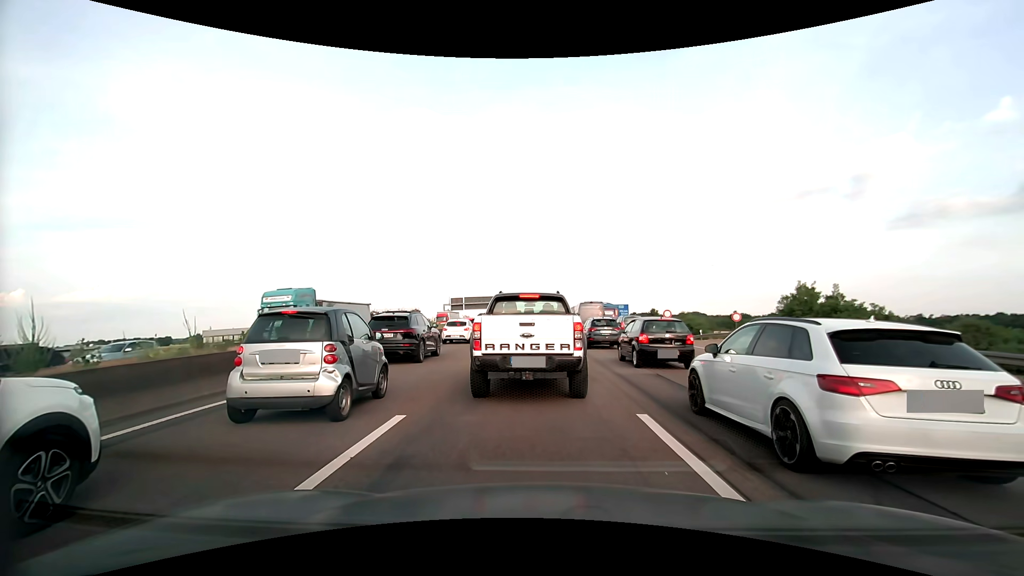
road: motorway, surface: asphalt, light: Day
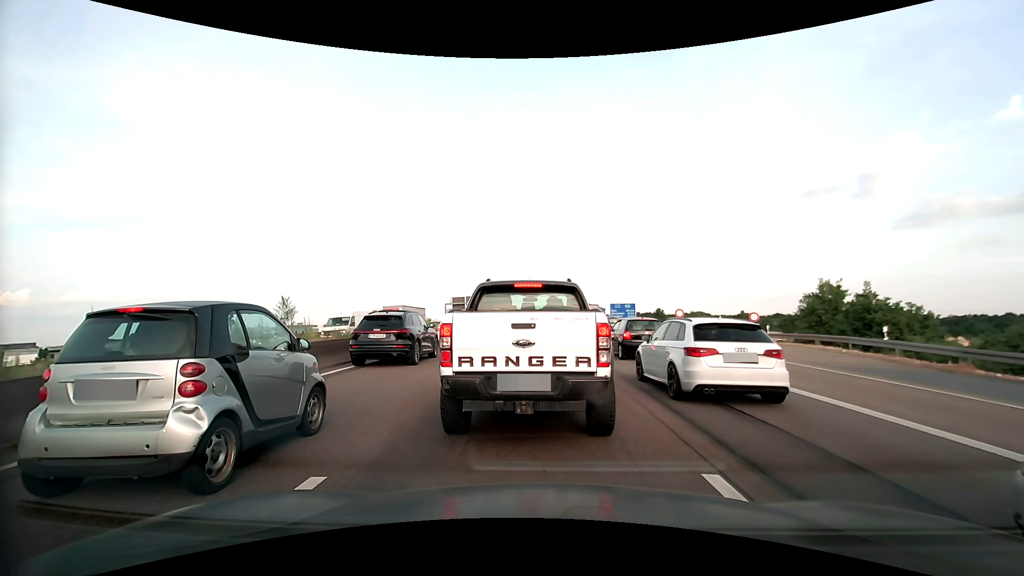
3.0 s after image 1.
(0.0, +2.6) m; 0°
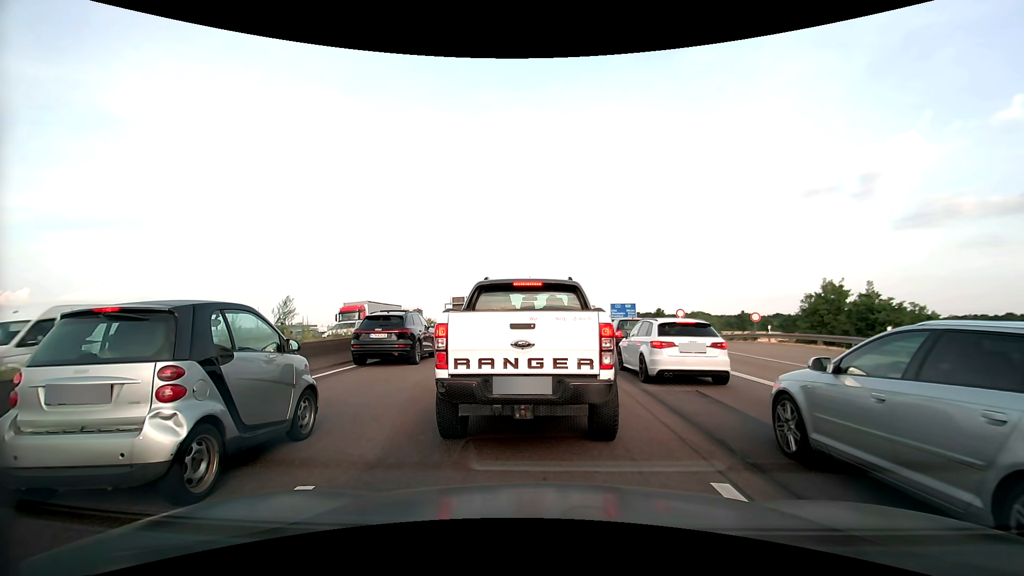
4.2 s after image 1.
(0.0, +0.3) m; 0°
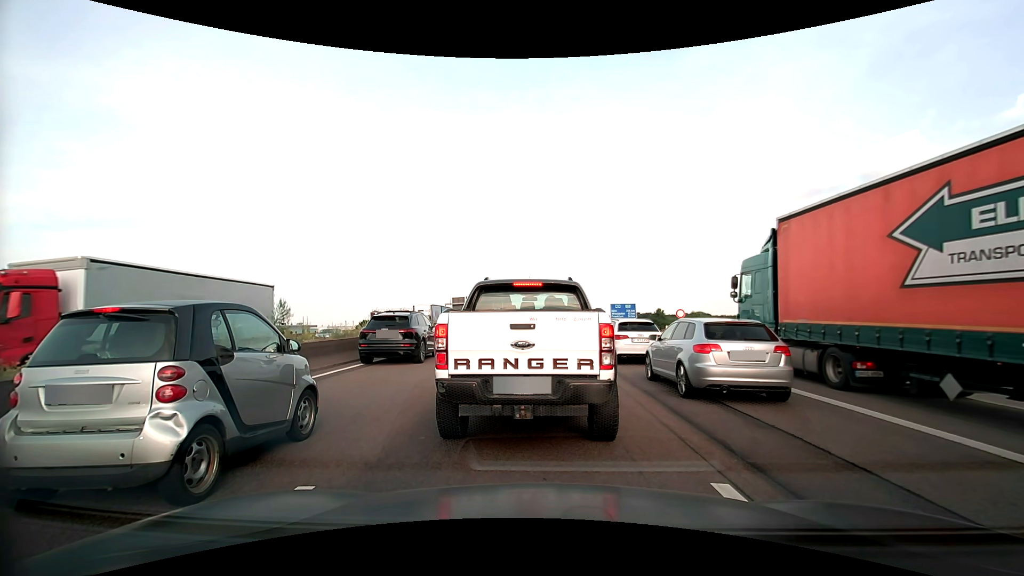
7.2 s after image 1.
(0.0, +0.1) m; 0°
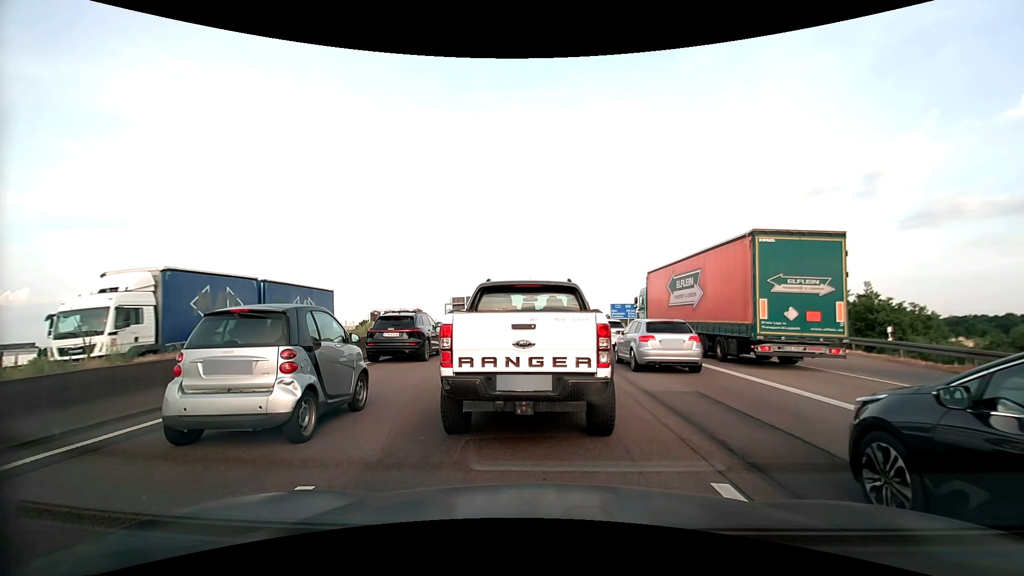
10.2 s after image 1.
(0.0, 0.0) m; 0°
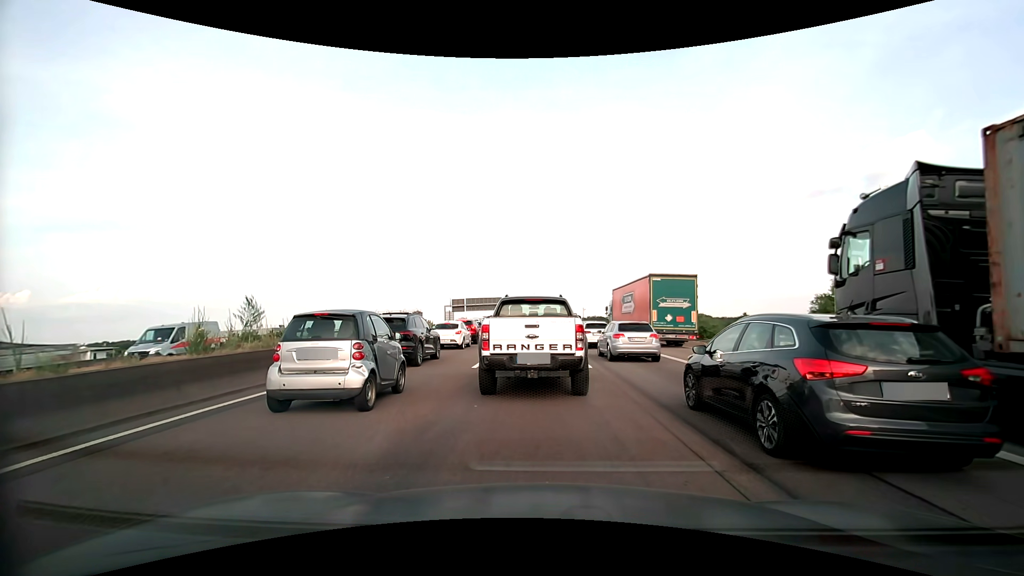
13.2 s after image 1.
(0.0, +1.4) m; +1°
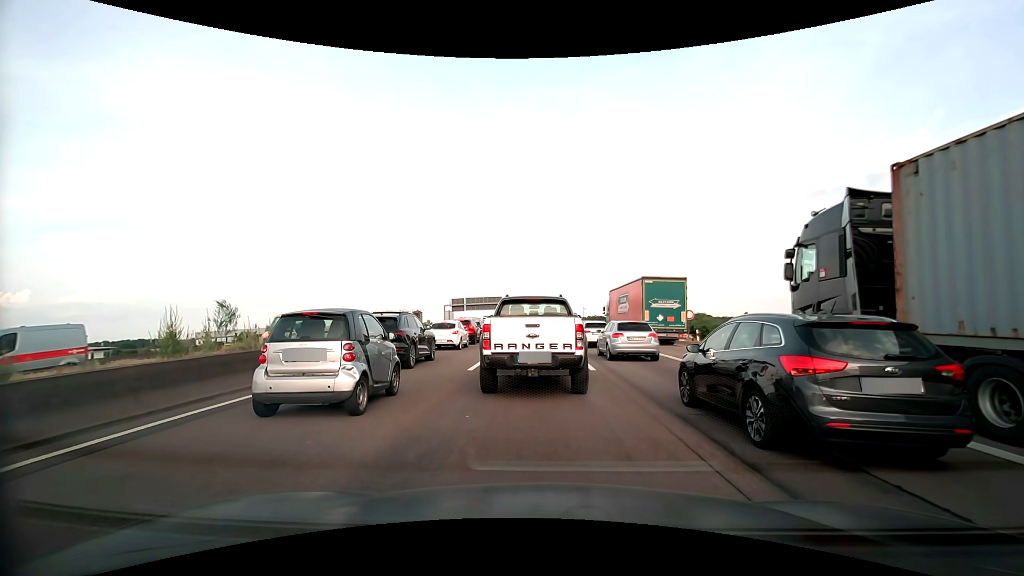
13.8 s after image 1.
(0.0, +0.9) m; -1°
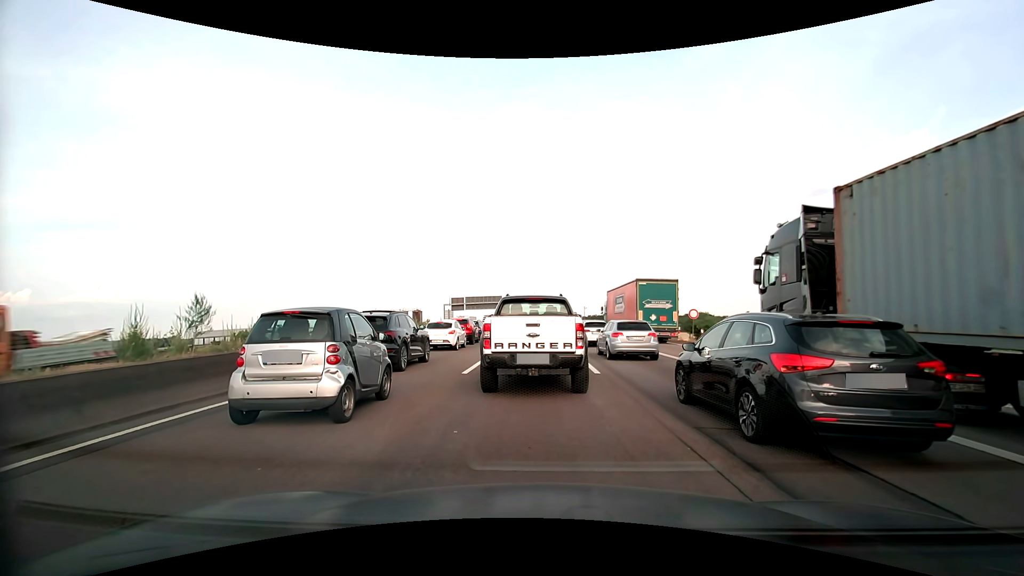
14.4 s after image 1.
(0.0, +1.0) m; 0°
(0, +10) (0, +20) (0, +30) (+1, +40) (+1, +50) (+1, +60) (+1, +70) (+1, +80) (+1, +90) (+1, +100) m
